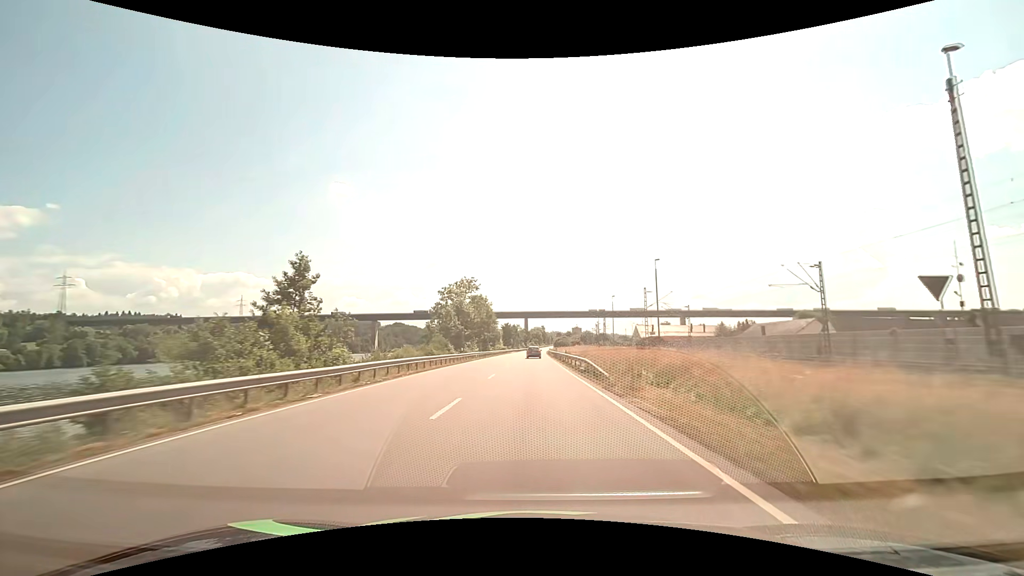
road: primary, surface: asphalt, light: Day
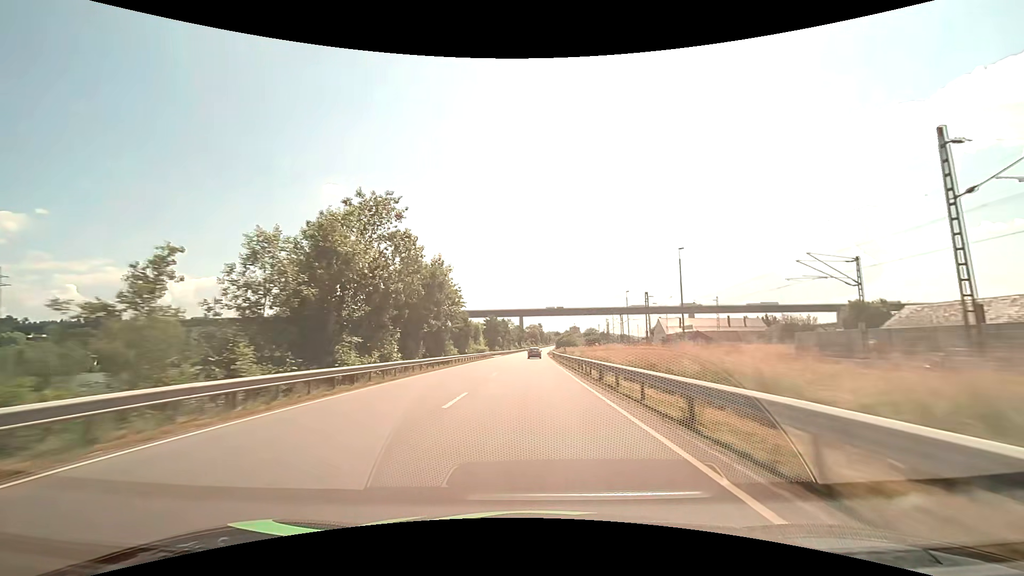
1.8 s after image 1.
(+0.2, +46.4) m; 0°
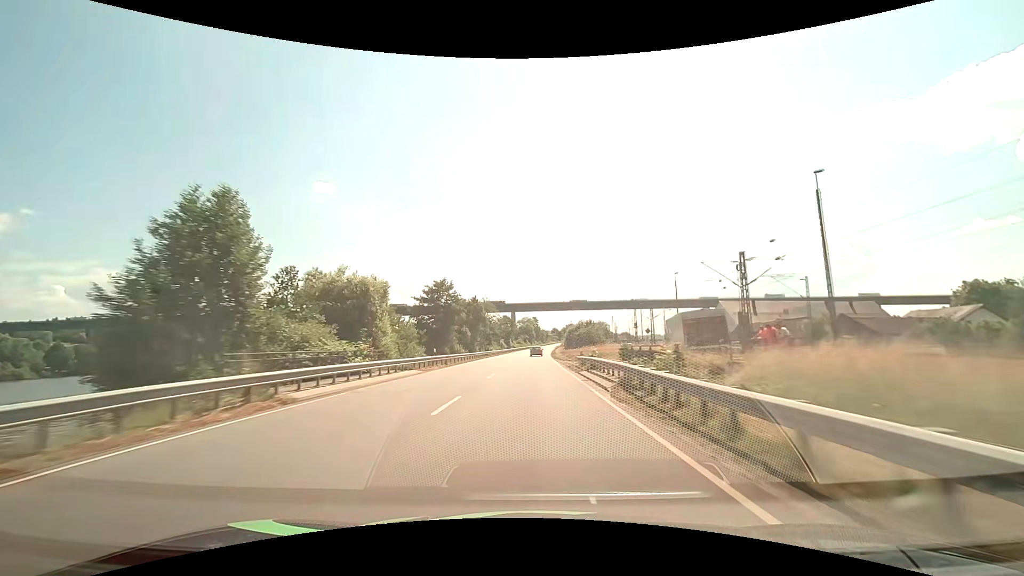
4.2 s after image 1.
(+0.4, +61.7) m; +1°
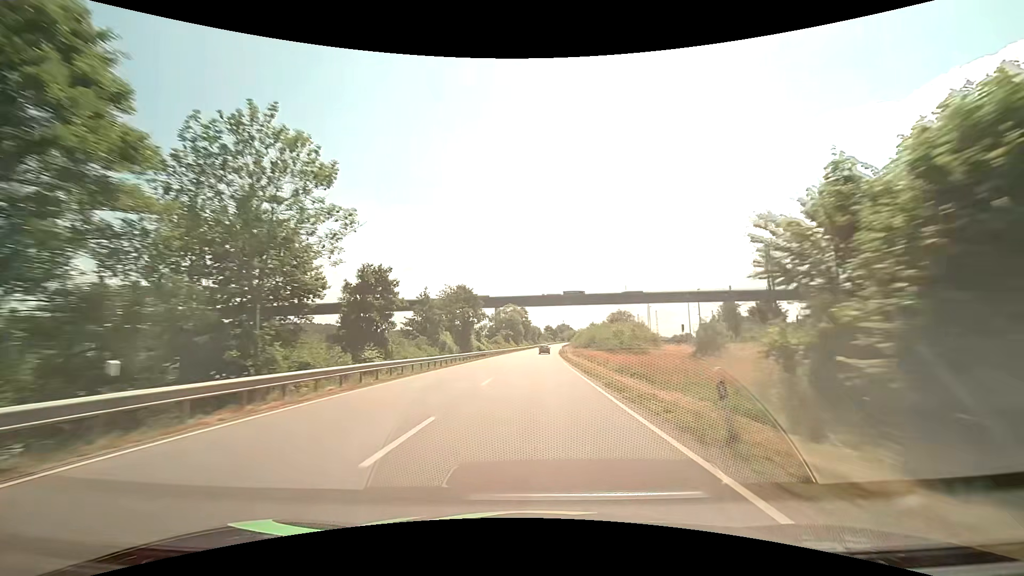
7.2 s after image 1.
(+0.7, +76.8) m; +1°
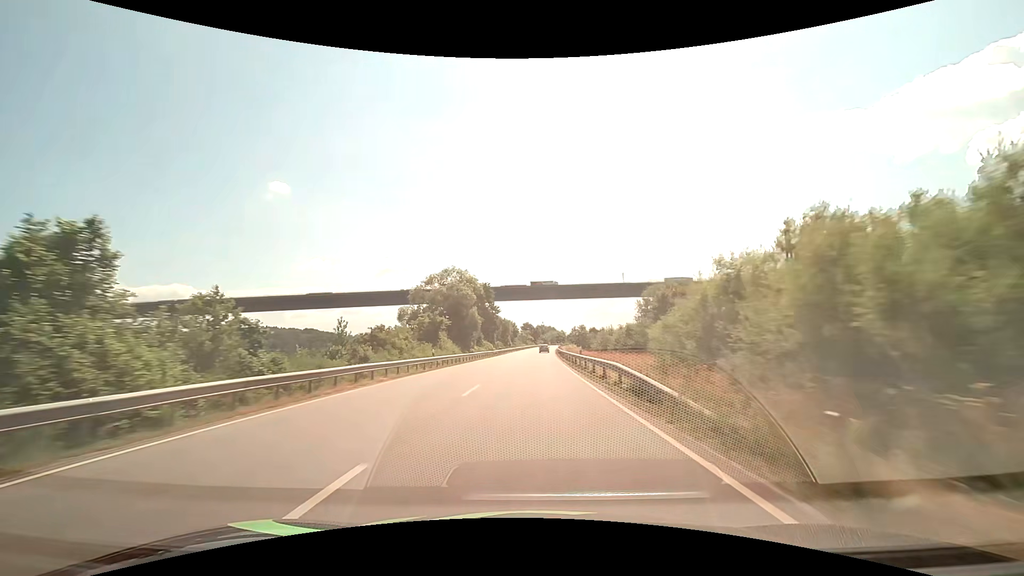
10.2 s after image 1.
(+1.7, +76.1) m; +3°
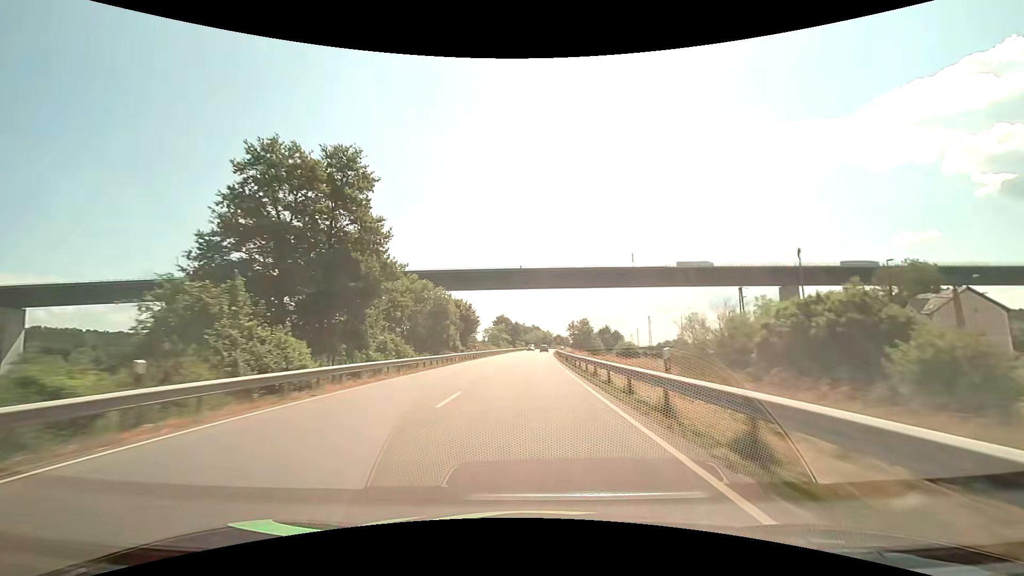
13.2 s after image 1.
(+1.5, +75.1) m; +2°
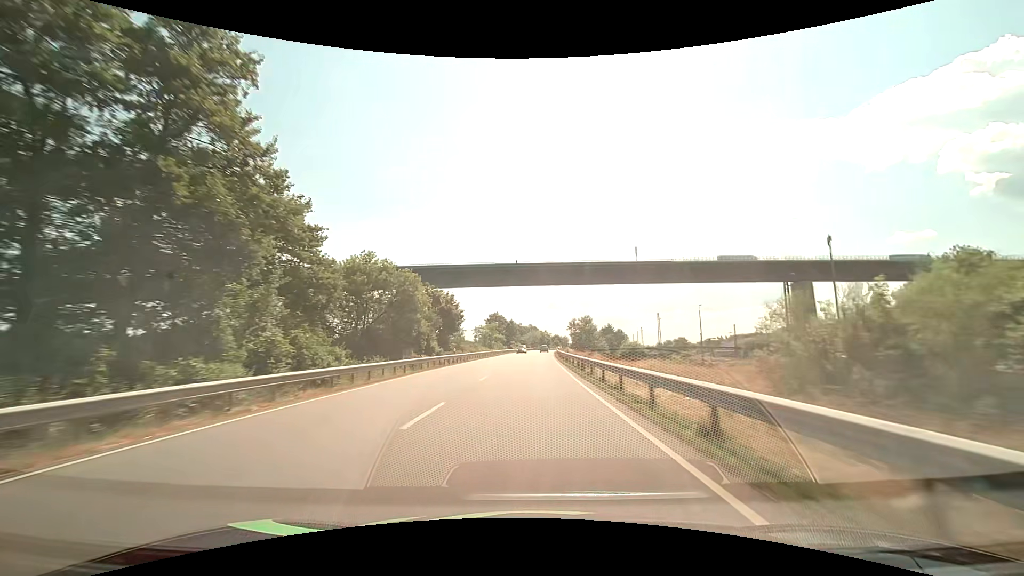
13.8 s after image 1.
(+0.1, +14.9) m; 0°
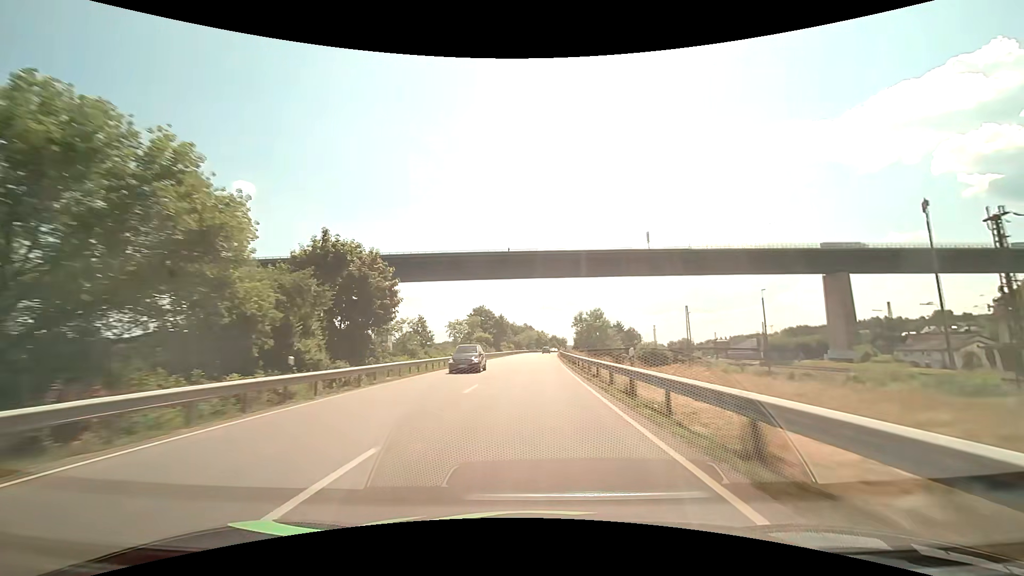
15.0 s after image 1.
(+0.1, +29.5) m; 0°
(0, +10) (0, +20) (0, +30) (0, +40) (+1, +50) (+1, +60) (+1, +70) (+2, +80) (+2, +90) (+3, +100) m
